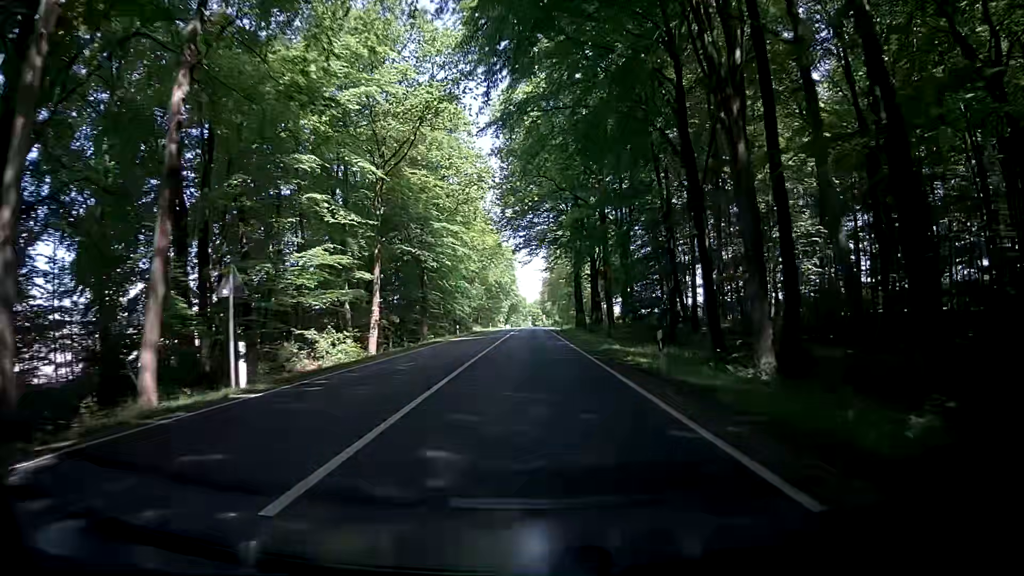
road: primary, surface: asphalt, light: Day
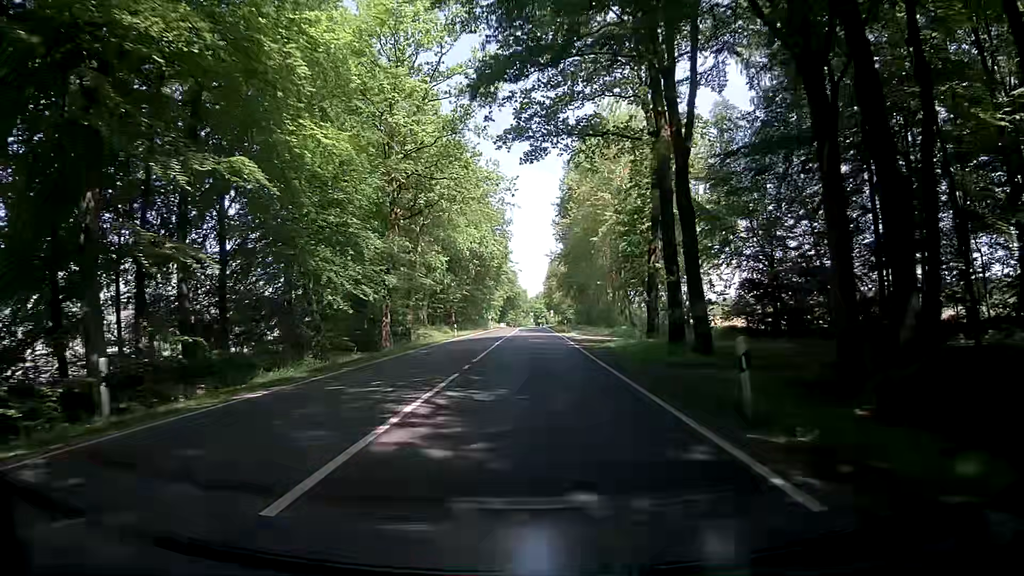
(+0.4, +53.7) m; 0°
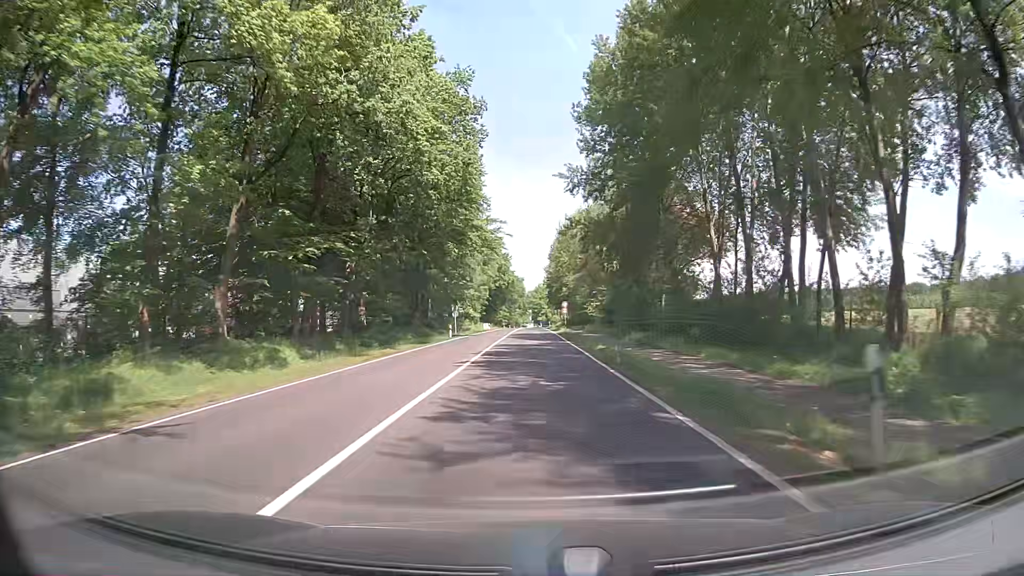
(+0.7, +53.9) m; +1°
(0, +10) (0, +20) (0, +30) (0, +40) (0, +50) (0, +60) (0, +70) (0, +80) (0, +90) (0, +100) m
